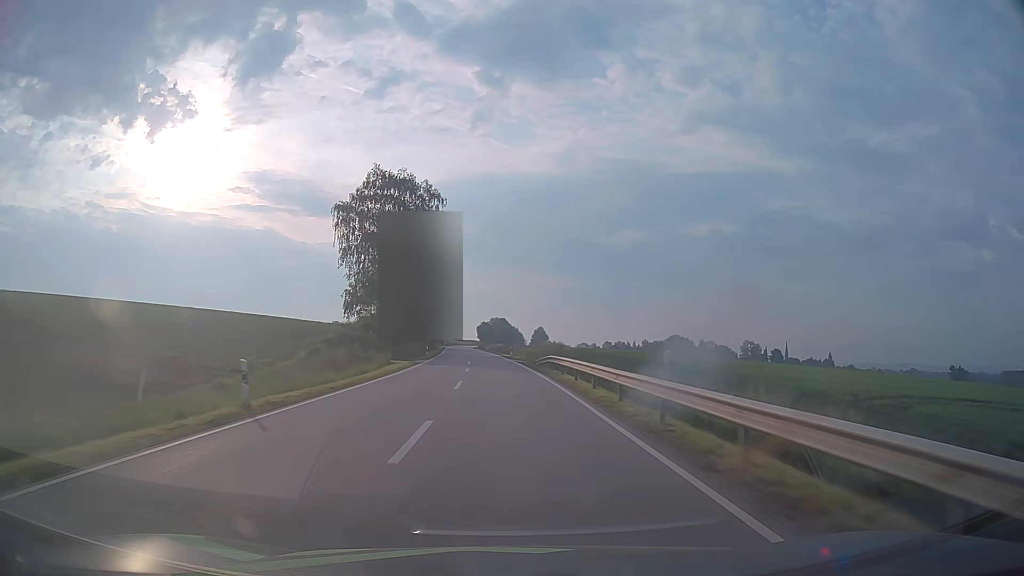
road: secondary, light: Day
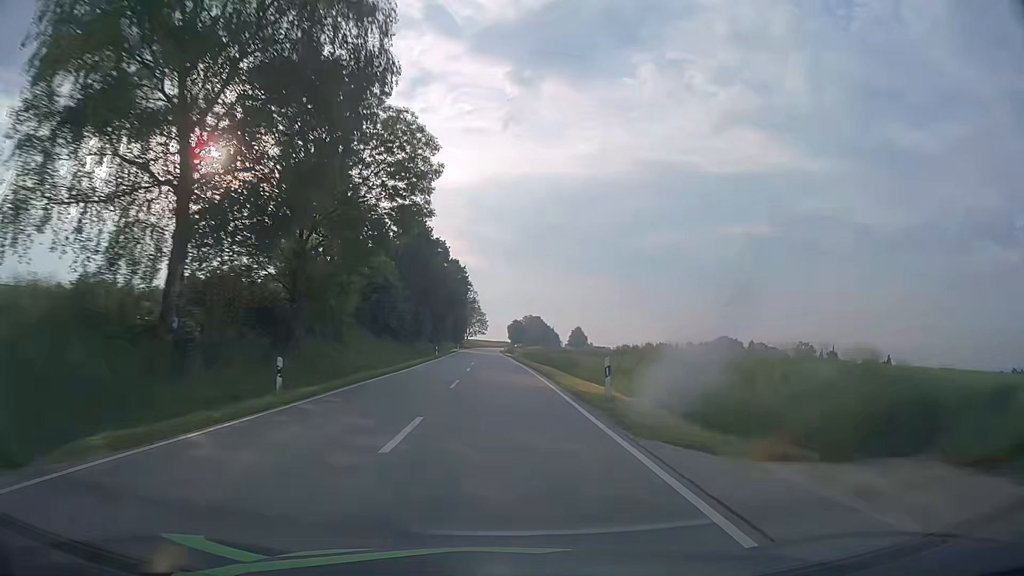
(-1.4, +47.4) m; -3°
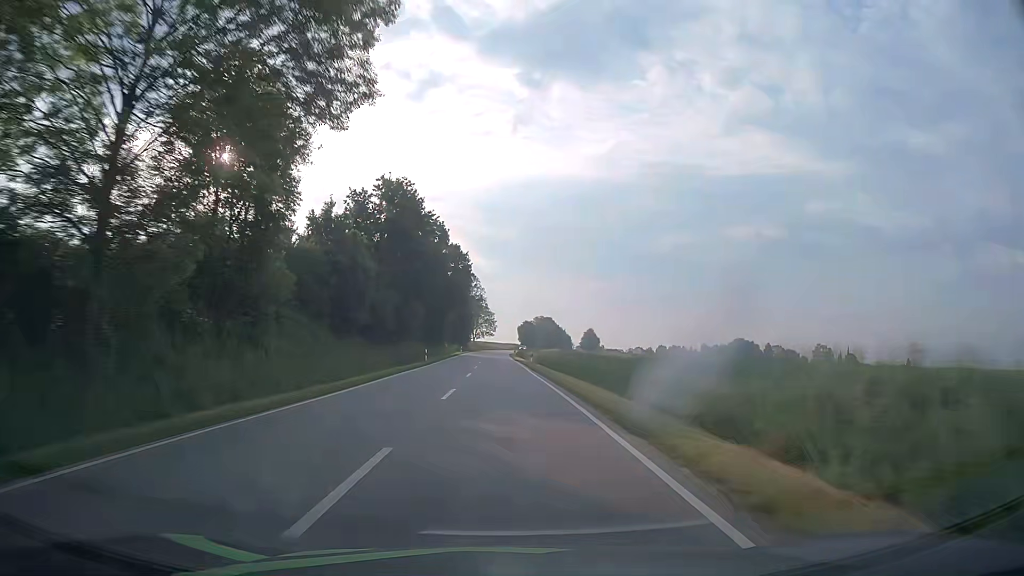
(-0.2, +15.8) m; -1°
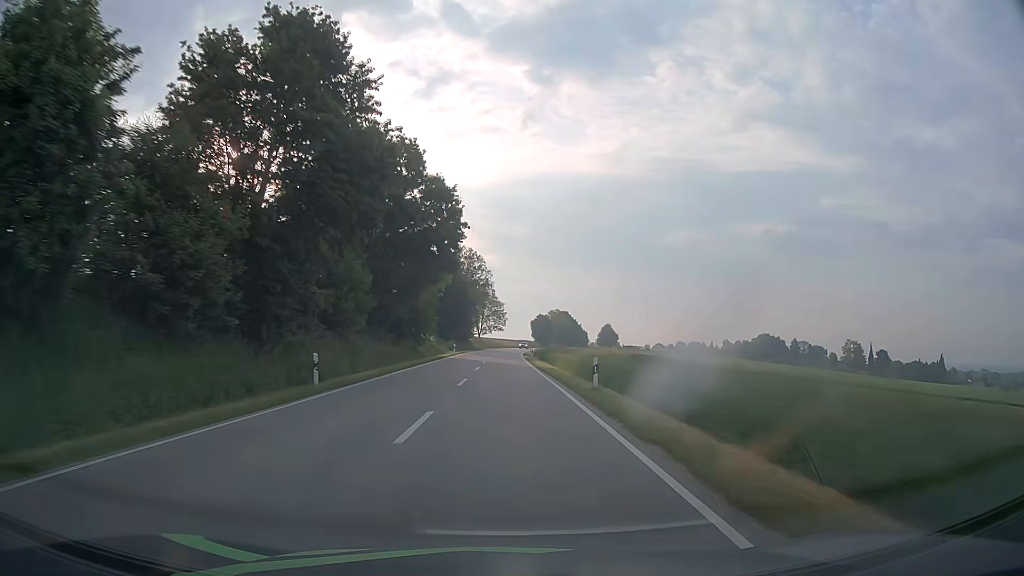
(-0.2, +31.6) m; -1°
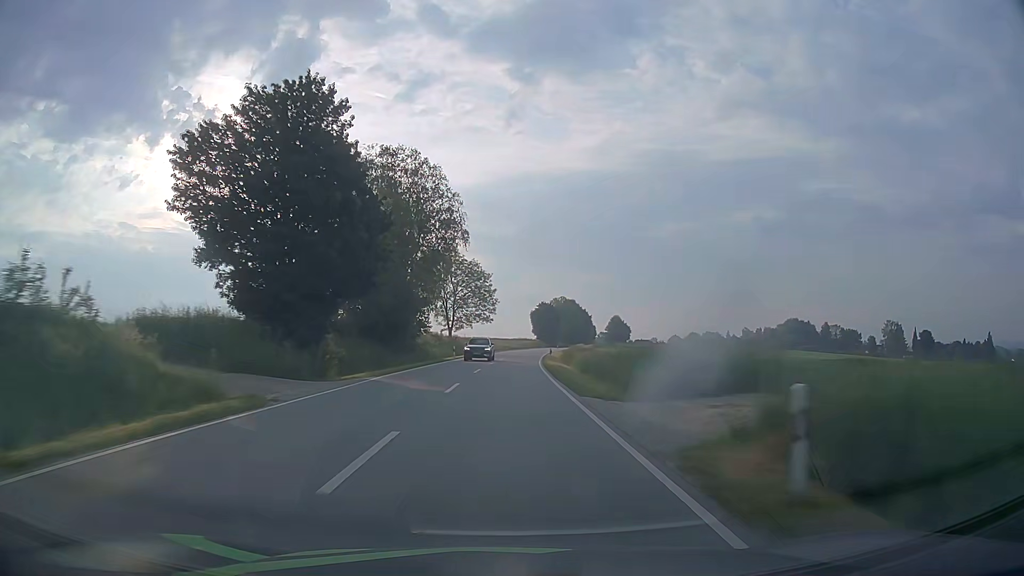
(-0.1, +63.3) m; 0°
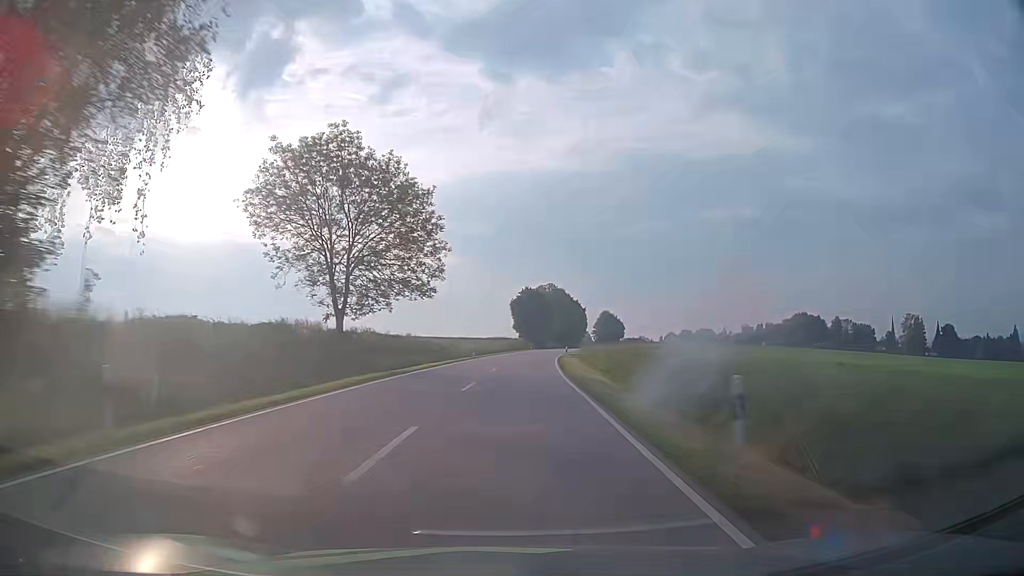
(+0.8, +47.4) m; +2°
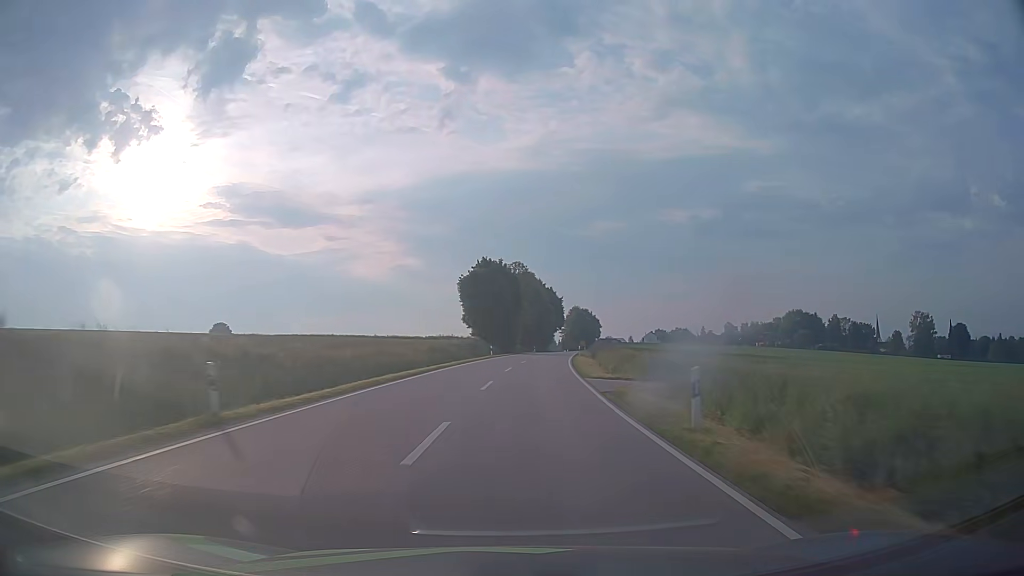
(+1.5, +46.8) m; +4°
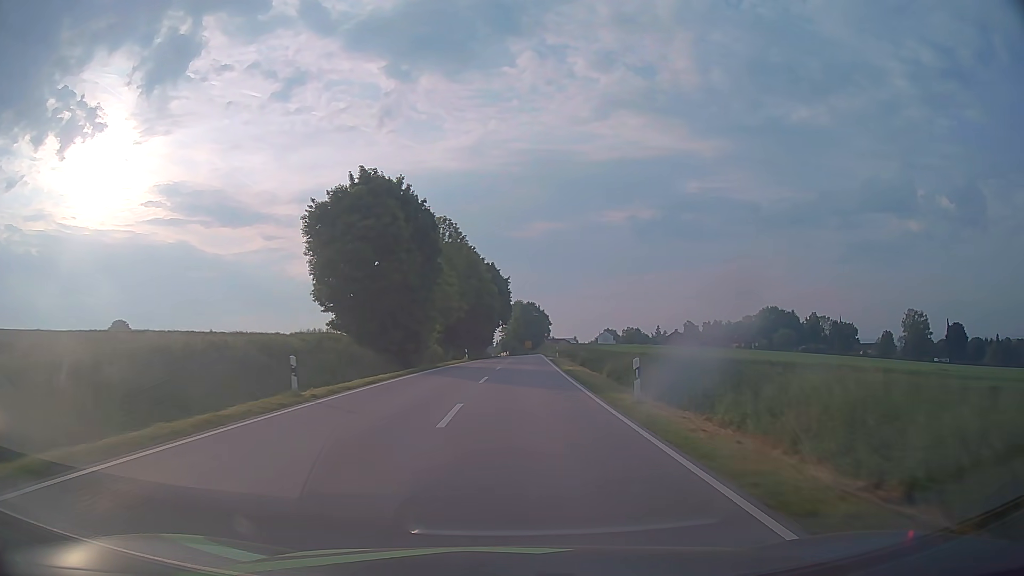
(+2.2, +44.6) m; +5°
(0, +10) (0, +20) (+1, +30) (+1, +40) (+1, +50) (+2, +60) (+2, +70) (+3, +80) (+3, +90) (+3, +100) m
